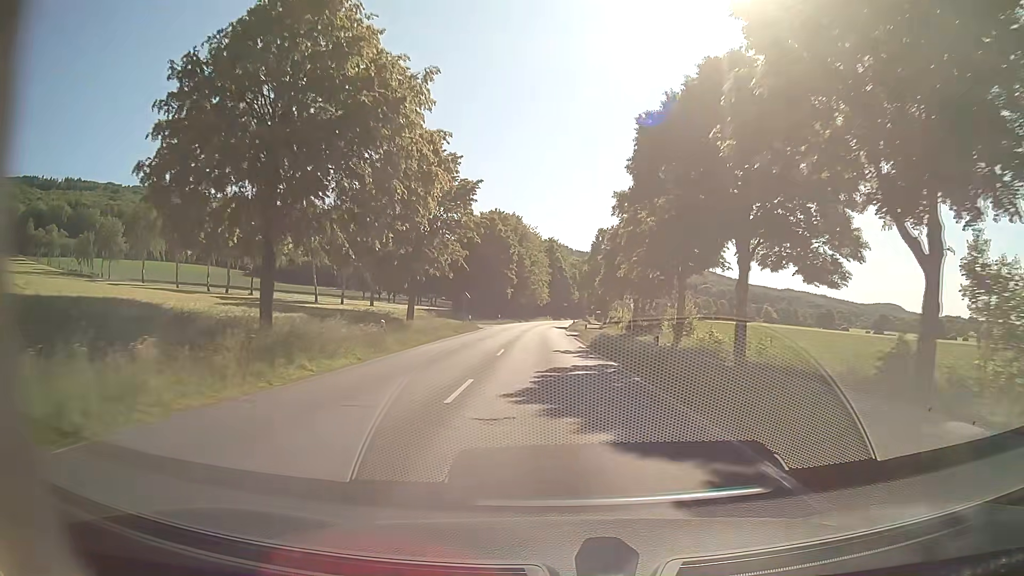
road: secondary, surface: asphalt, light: Day
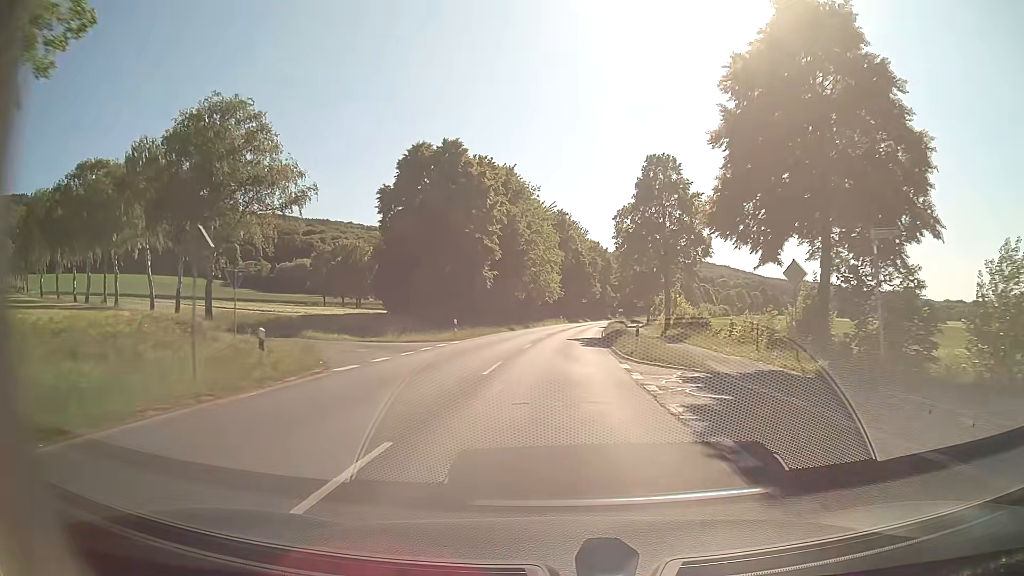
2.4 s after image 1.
(-0.8, +43.0) m; -1°
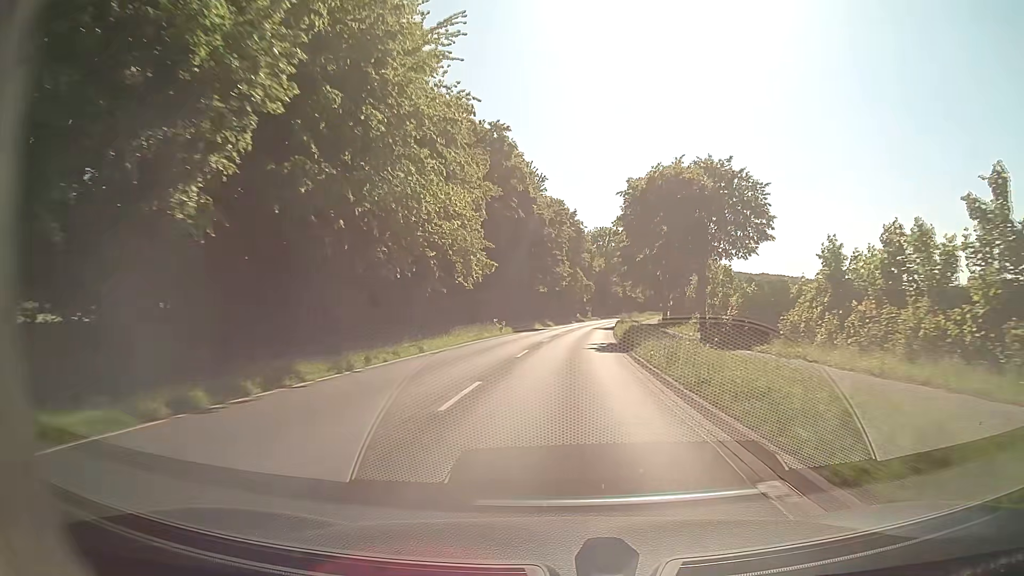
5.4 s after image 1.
(+1.4, +53.8) m; +3°
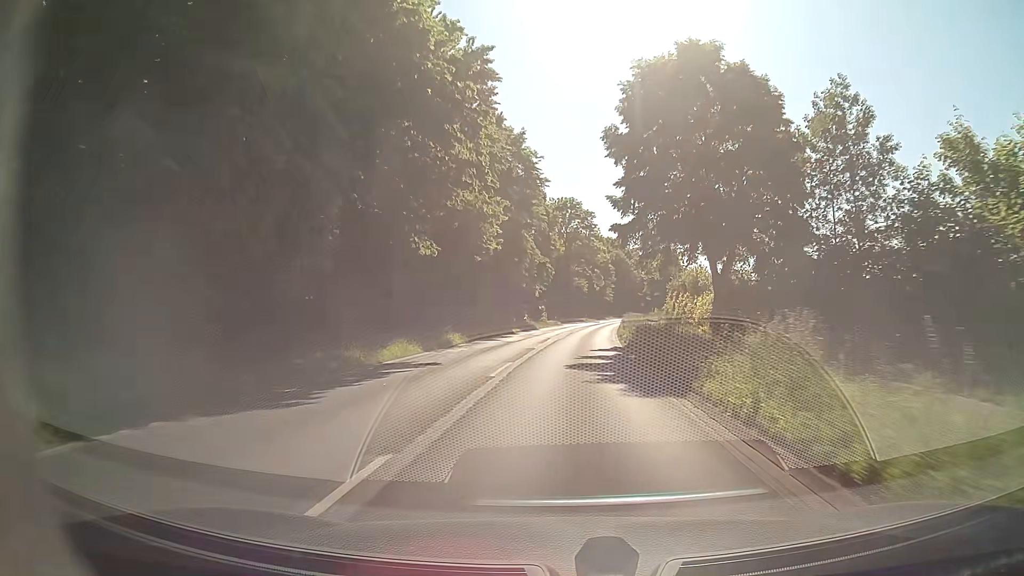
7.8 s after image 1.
(+1.6, +42.9) m; +4°
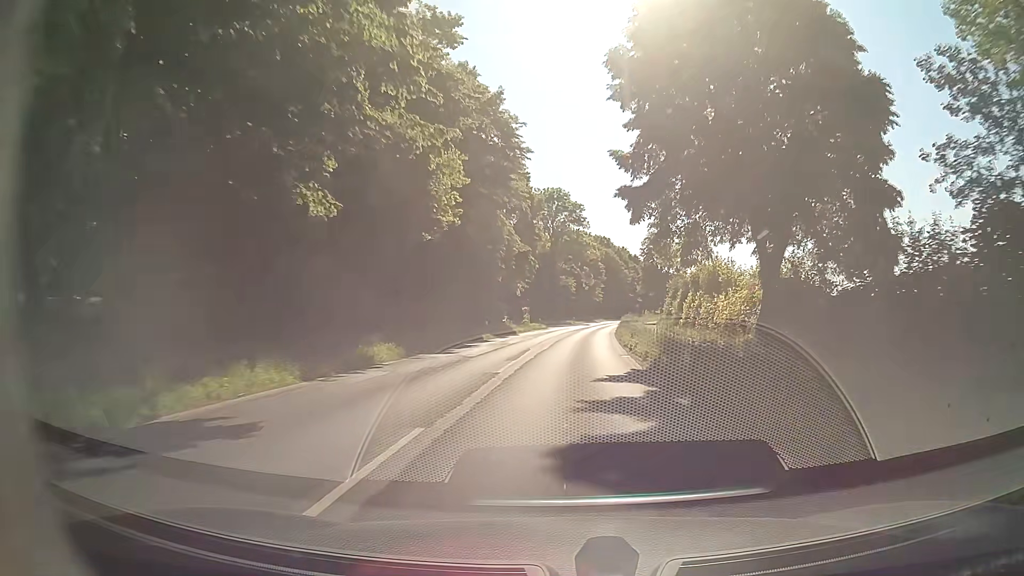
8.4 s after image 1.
(+0.1, +10.7) m; +1°
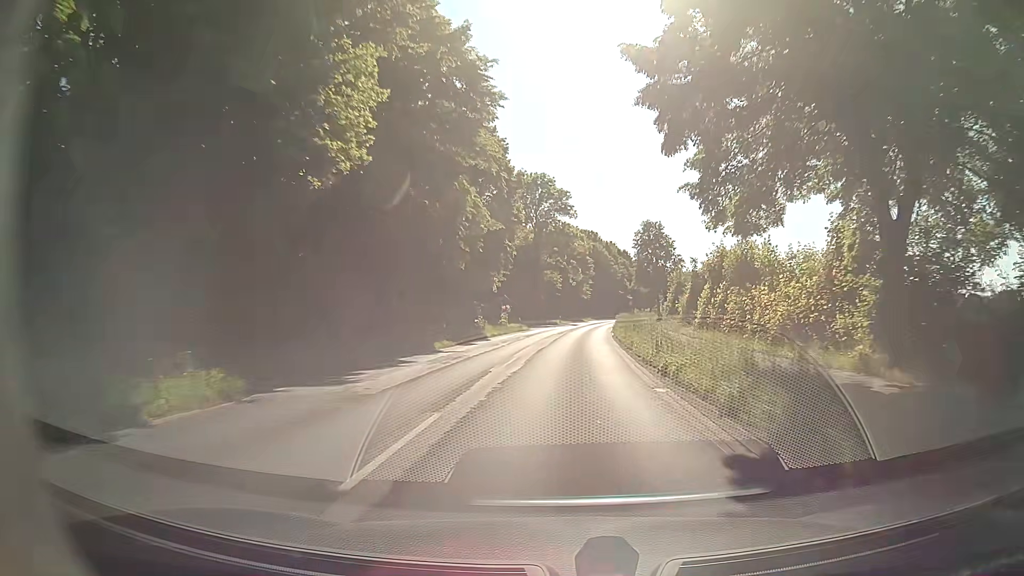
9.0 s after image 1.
(+0.1, +10.7) m; +1°
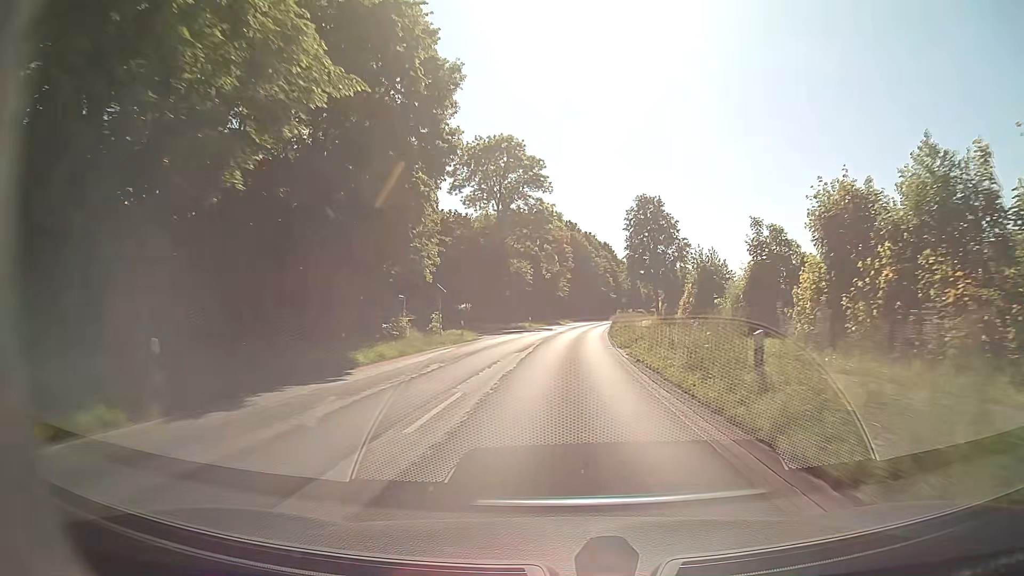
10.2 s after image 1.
(+0.4, +21.4) m; +2°
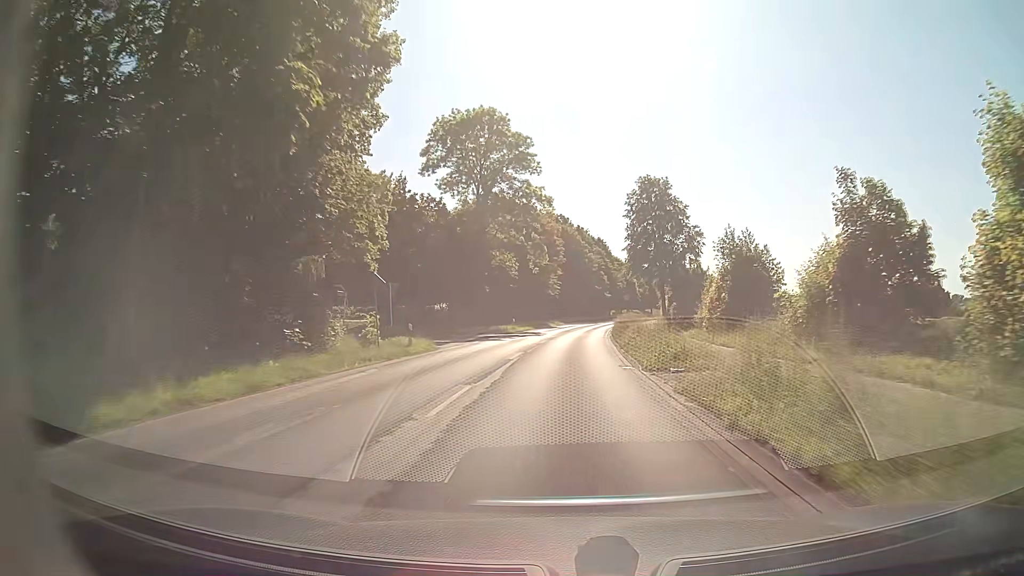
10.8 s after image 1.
(+0.2, +10.7) m; +1°
(0, +10) (0, +20) (+1, +30) (+1, +40) (+2, +50) (+2, +60) (+3, +70) (+5, +80) (+6, +90) (+8, +100) m
